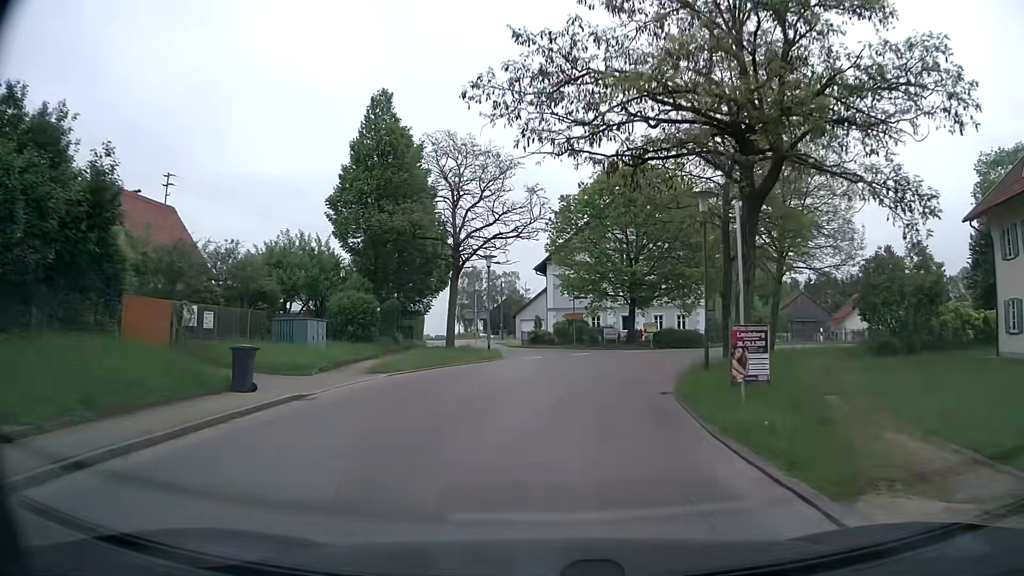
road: tertiary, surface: asphalt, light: Day
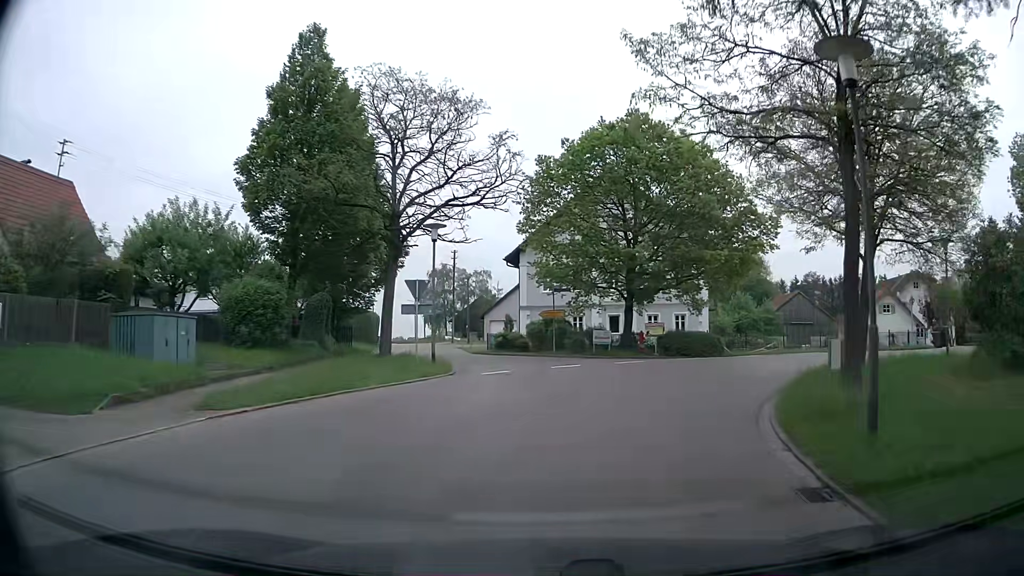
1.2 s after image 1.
(0.0, +9.3) m; +1°
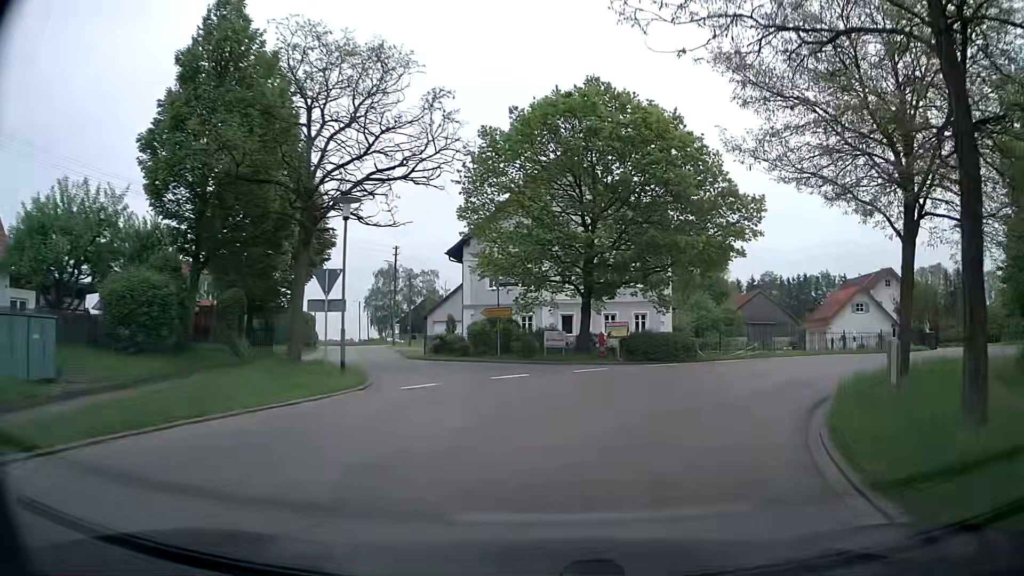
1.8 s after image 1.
(+0.2, +4.4) m; +5°
